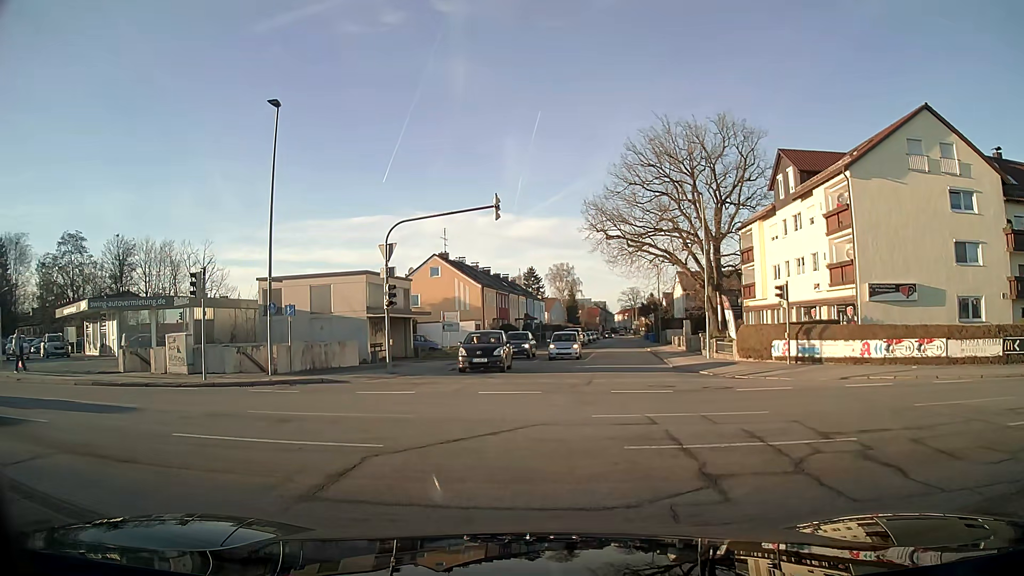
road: tertiary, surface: asphalt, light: Day
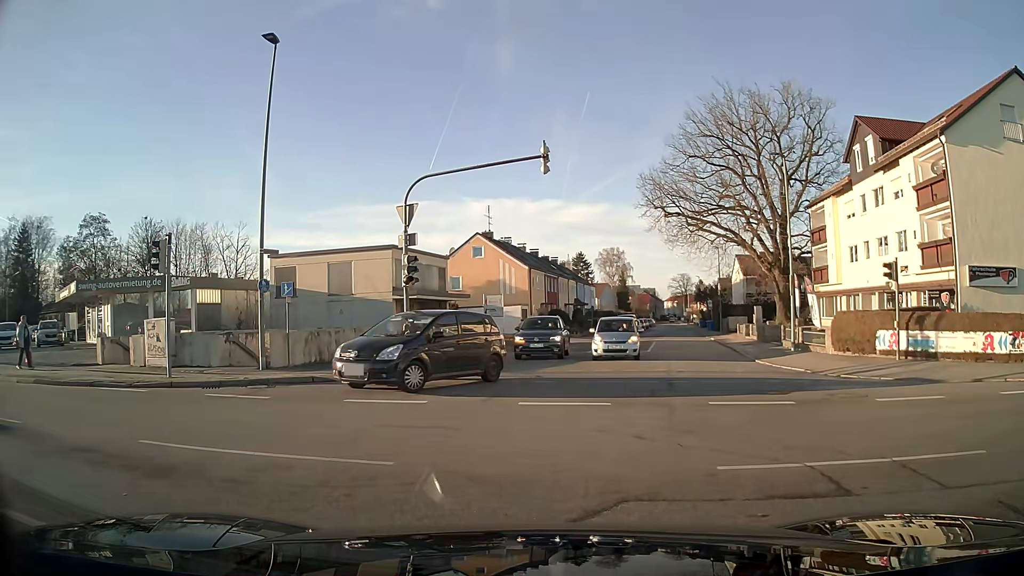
(-0.2, +4.9) m; -4°
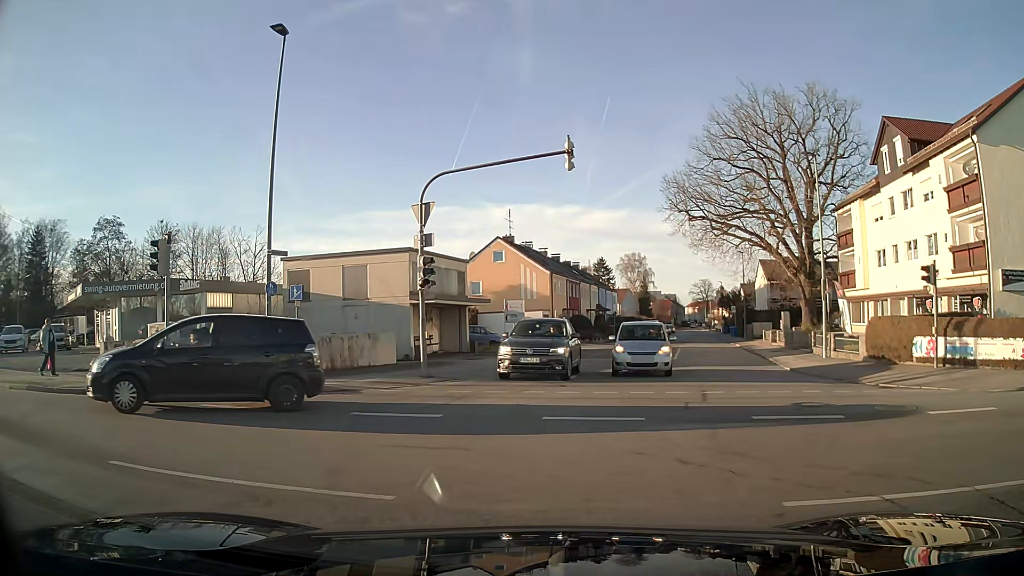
(0.0, +1.0) m; 0°
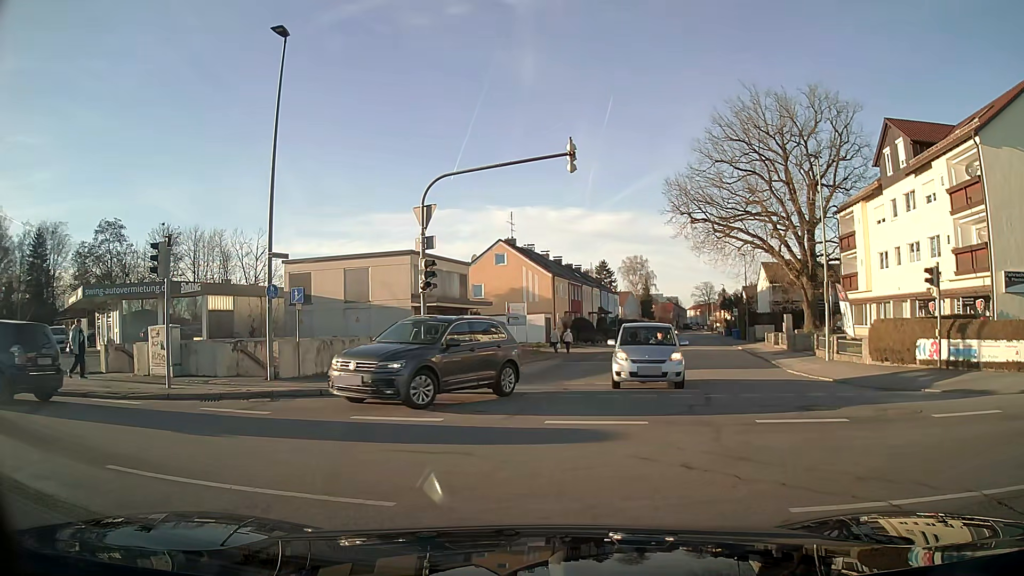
(0.0, +0.1) m; 0°
(-5, +8) (-14, +11) (-24, +12) (-34, +13) (-44, +15) (-54, +16) (-64, +18) (-74, +20) (-83, +23) (-93, +26) m
